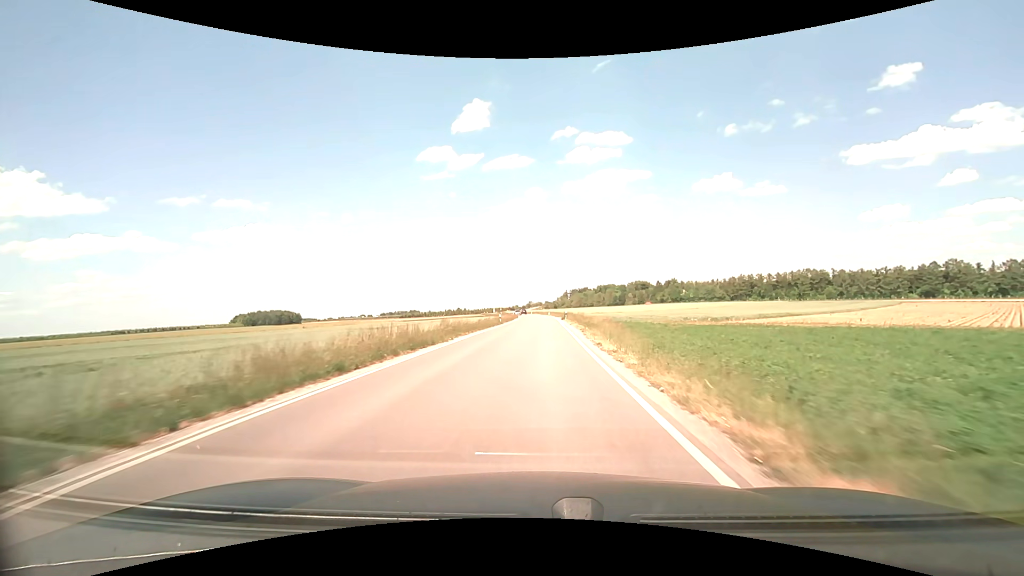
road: secondary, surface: asphalt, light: Day
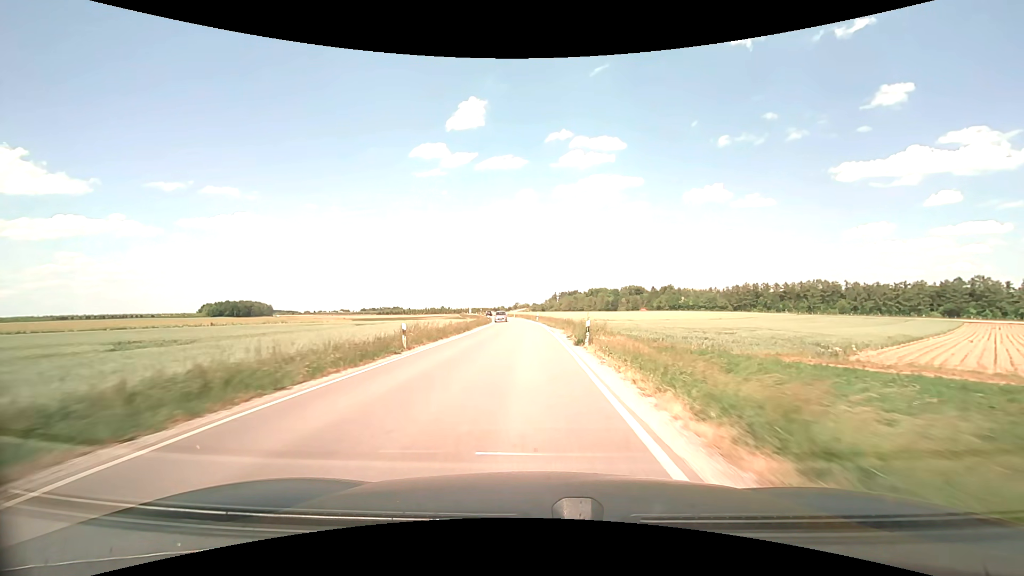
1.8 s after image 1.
(+0.6, +34.6) m; +1°
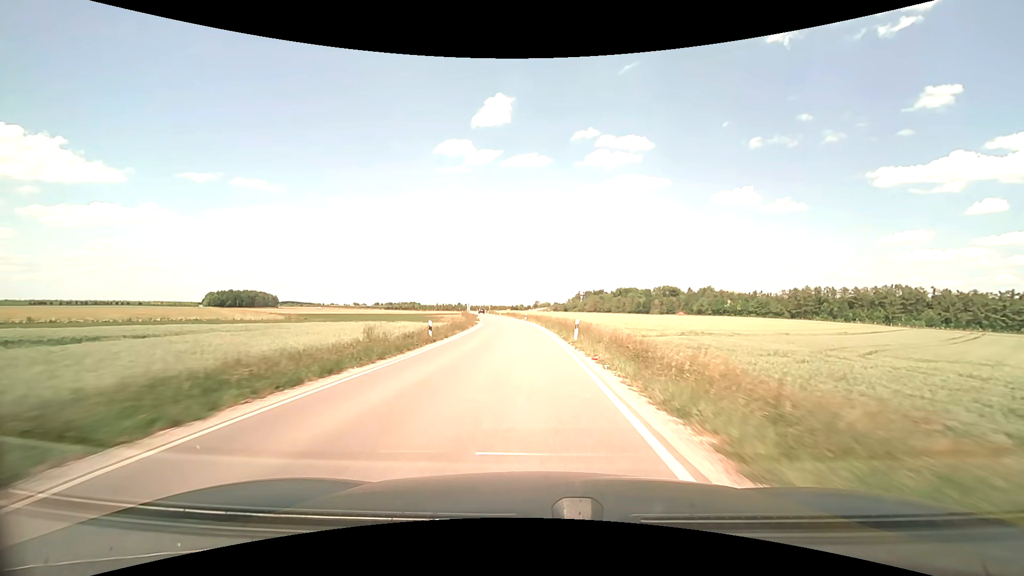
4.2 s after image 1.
(-0.8, +46.2) m; -2°
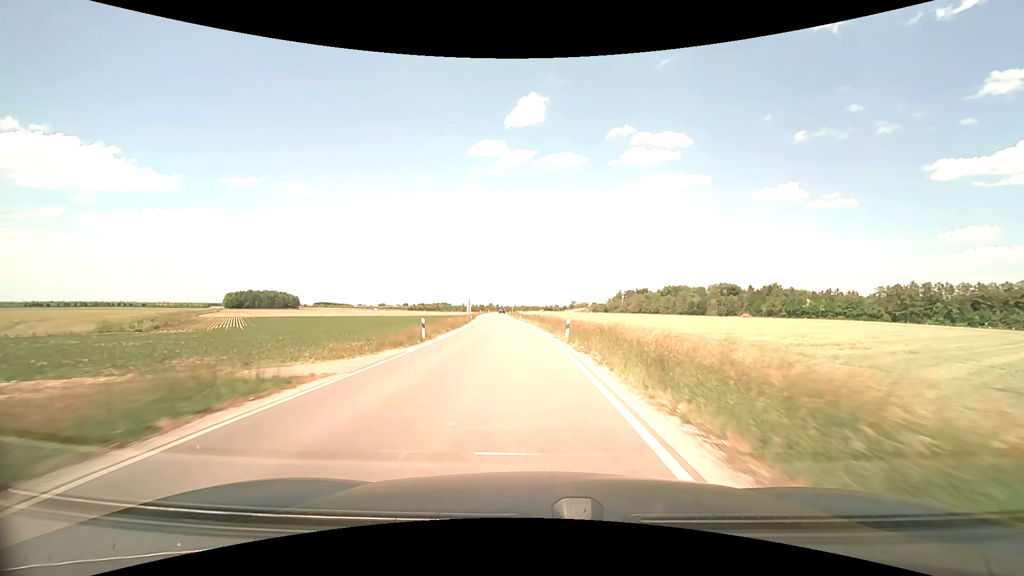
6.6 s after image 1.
(-1.2, +46.3) m; -4°
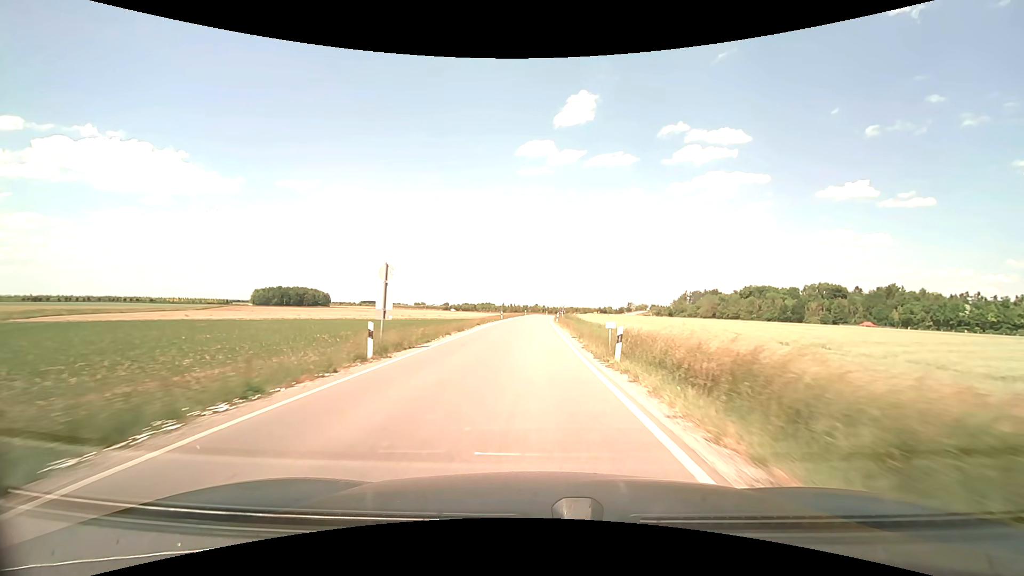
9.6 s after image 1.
(-3.1, +56.0) m; -5°
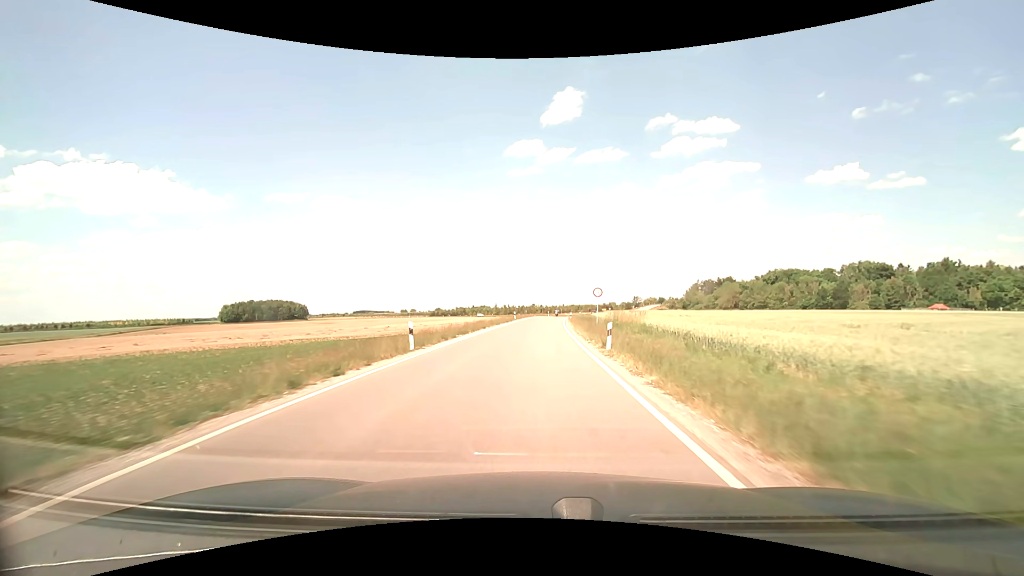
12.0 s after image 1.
(0.0, +43.5) m; 0°
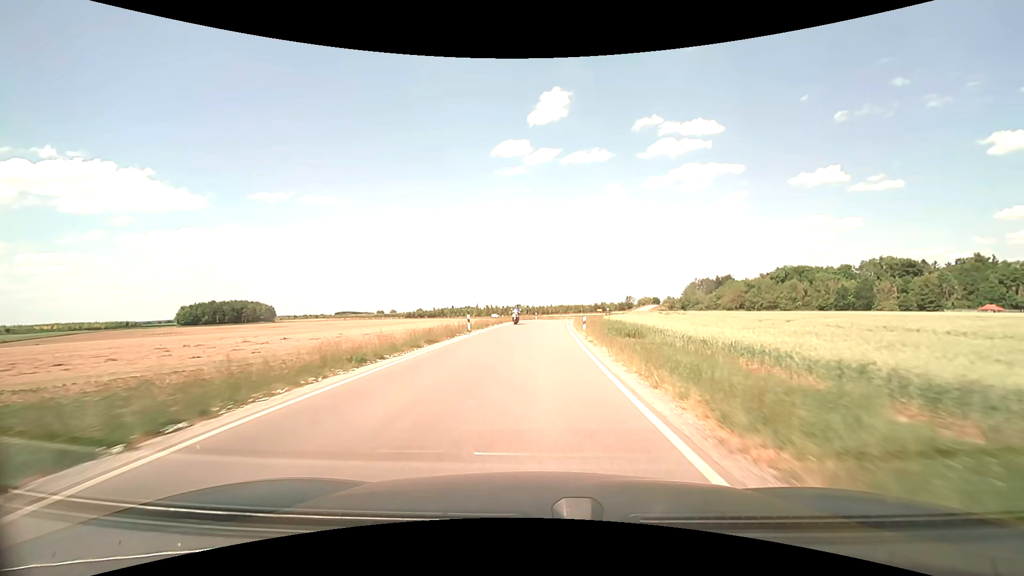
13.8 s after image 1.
(+0.5, +31.5) m; +2°
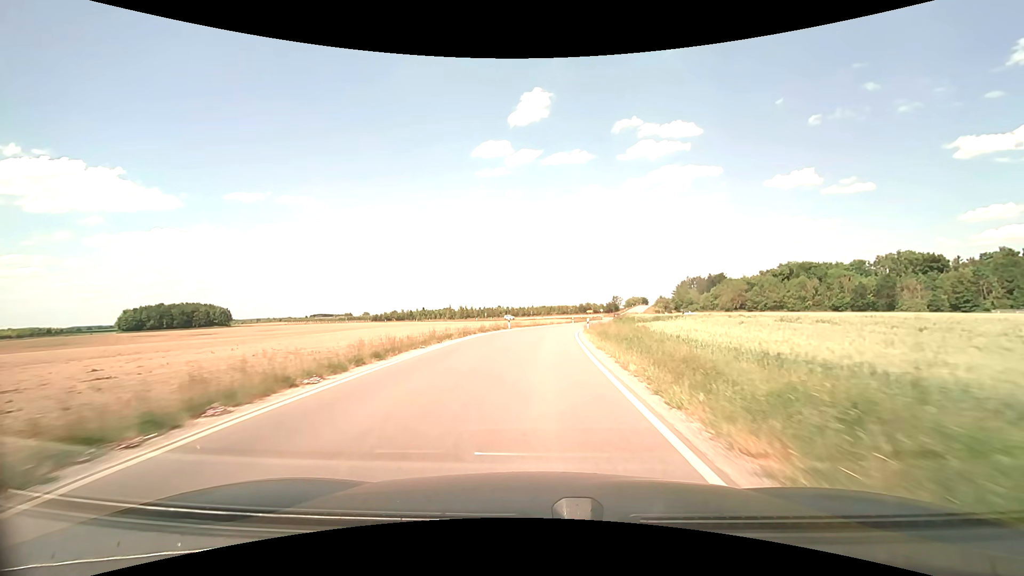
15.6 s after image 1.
(+0.6, +30.5) m; +2°
(0, +10) (0, +20) (+1, +30) (+2, +40) (+3, +50) (+4, +60) (+6, +70) (+8, +79) (+10, +89) (+13, +99) m
